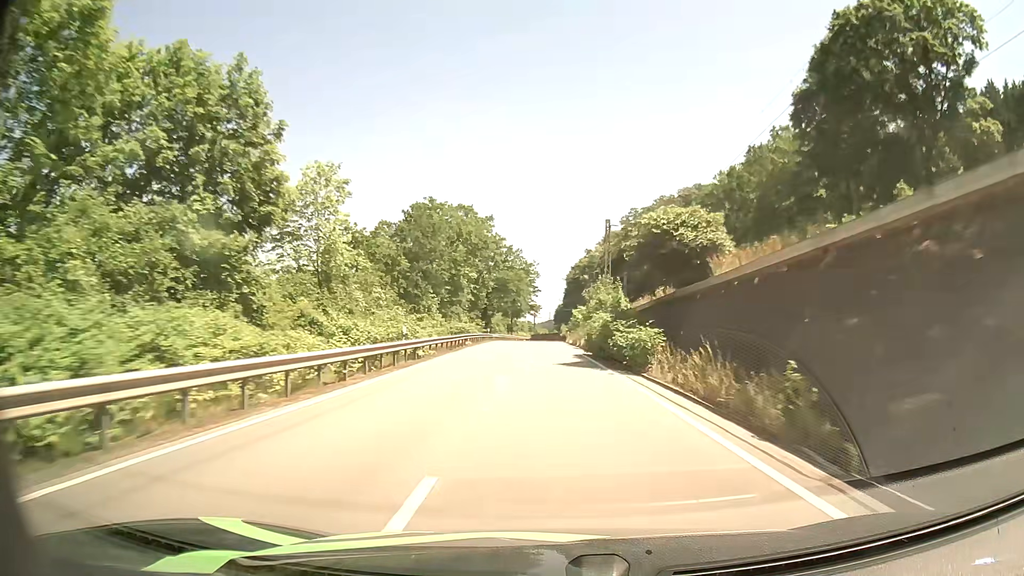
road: primary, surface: asphalt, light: Day
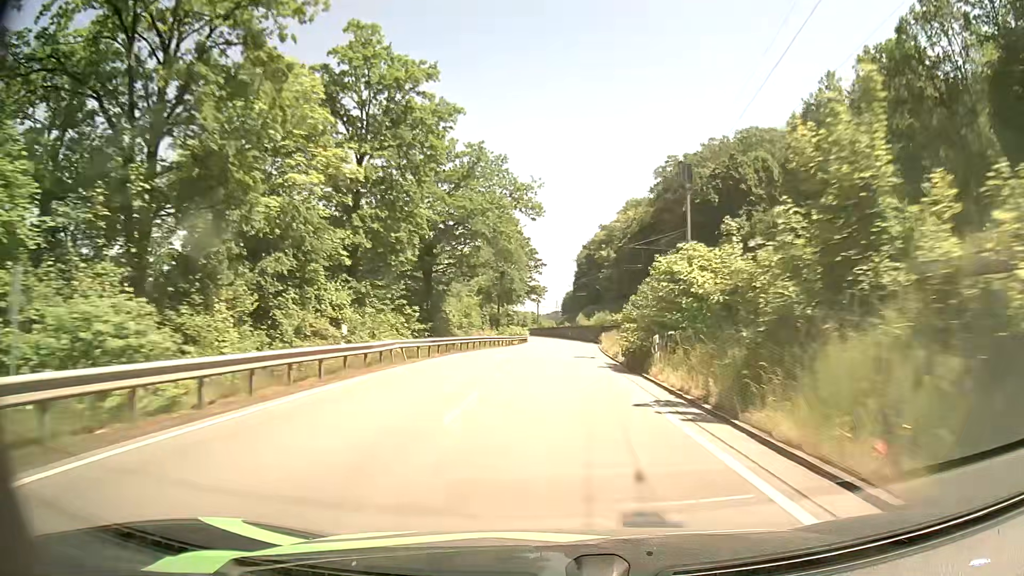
(-0.6, +52.9) m; -1°
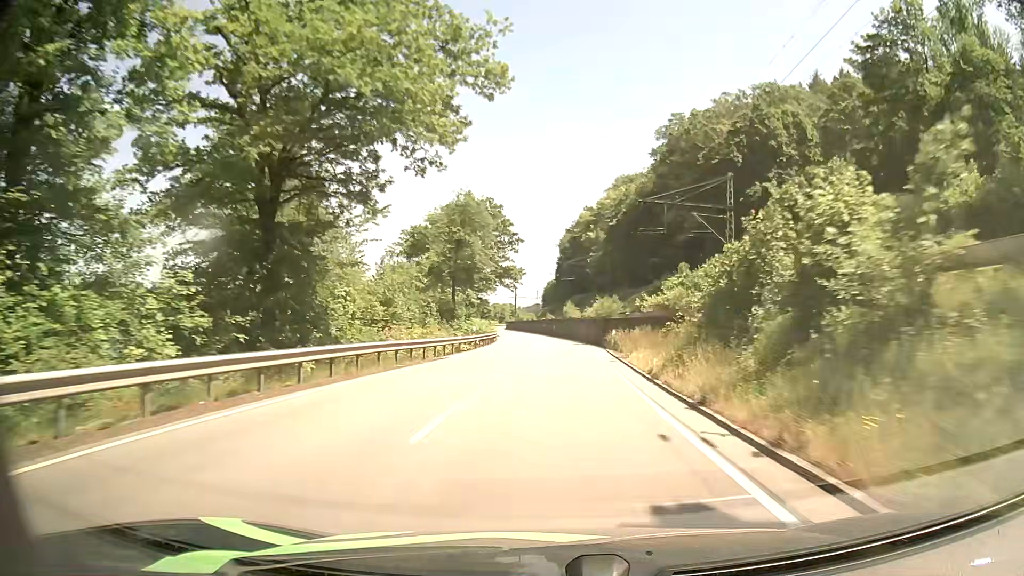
(+0.4, +25.2) m; +2°
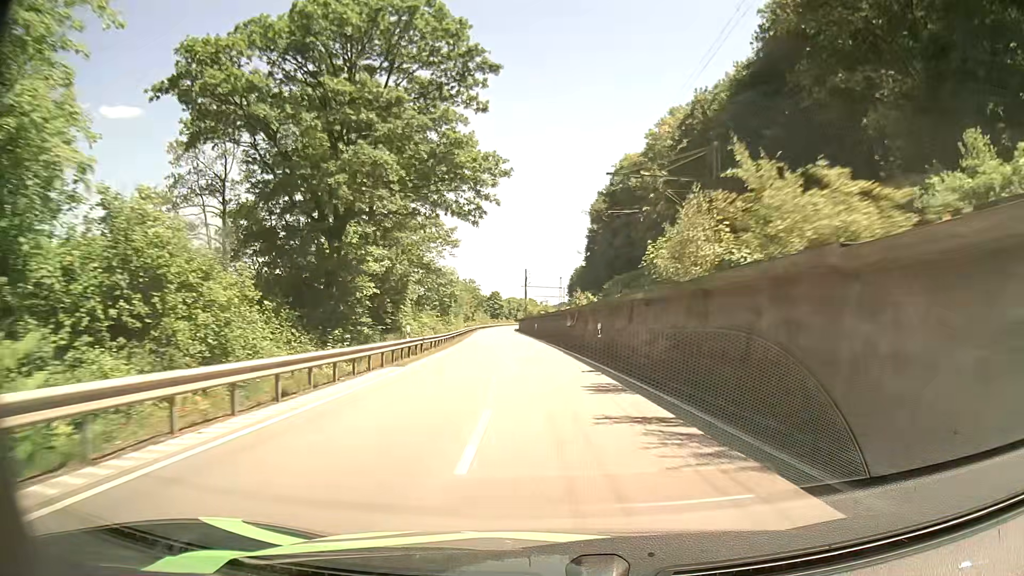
(0.0, +60.9) m; -2°
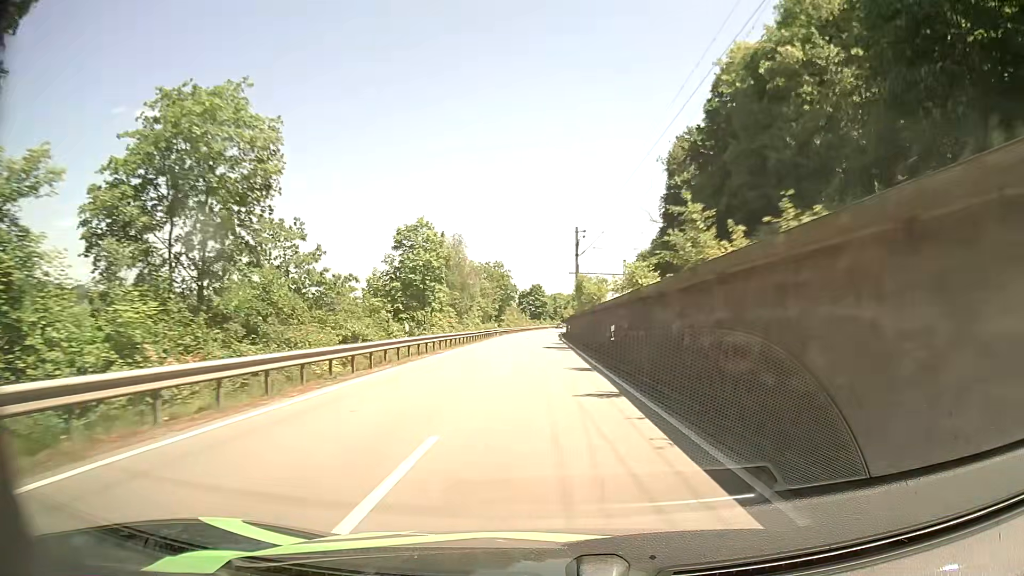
(-2.0, +50.3) m; -4°
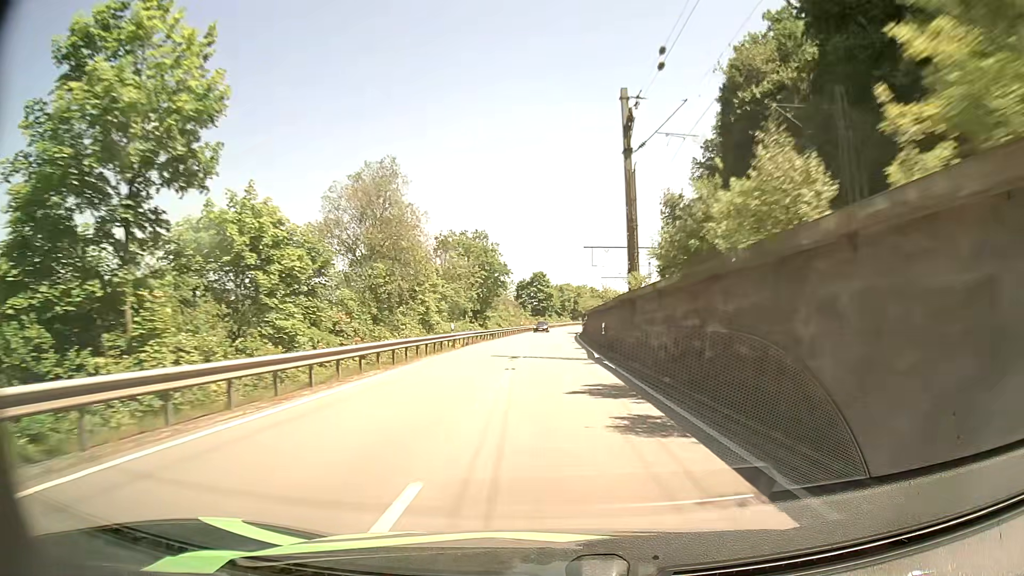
(-0.3, +38.1) m; -1°
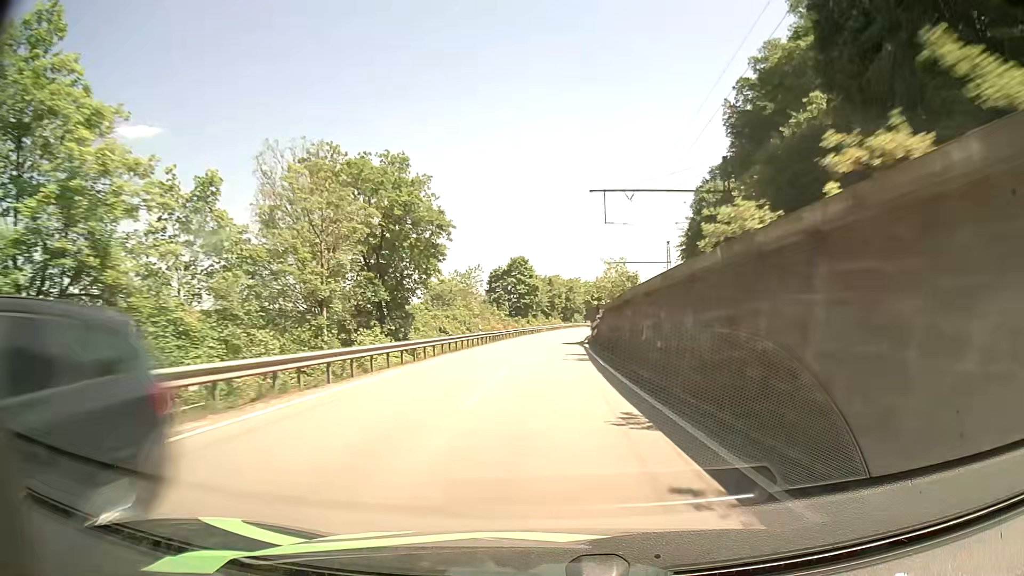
(+0.5, +38.1) m; +1°
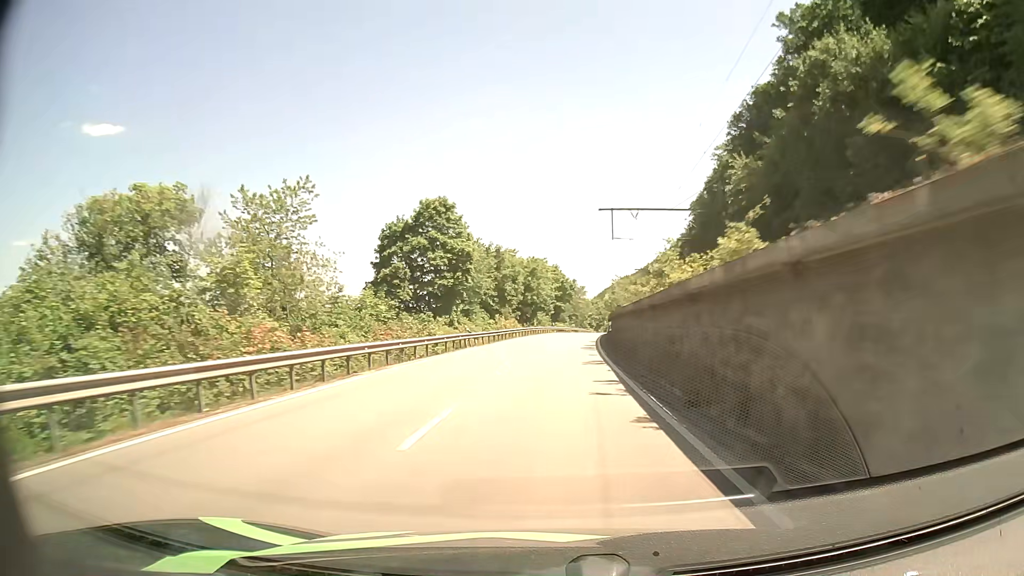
(+1.2, +51.7) m; +3°
(0, +10) (0, +20) (+1, +30) (+1, +40) (+2, +50) (+2, +60) (+3, +70) (+5, +80) (+6, +90) (+7, +100) m
